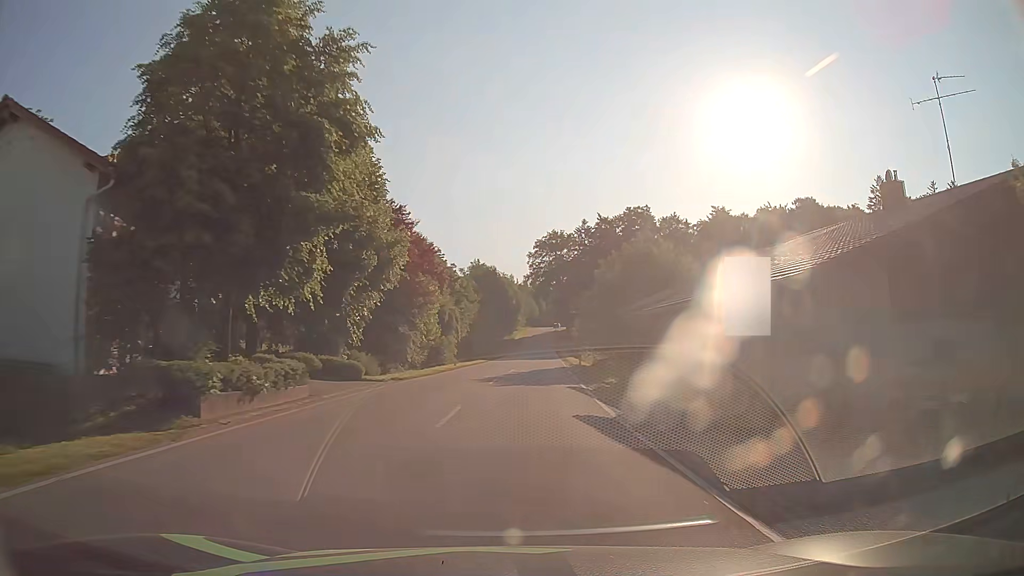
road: tertiary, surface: asphalt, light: Day
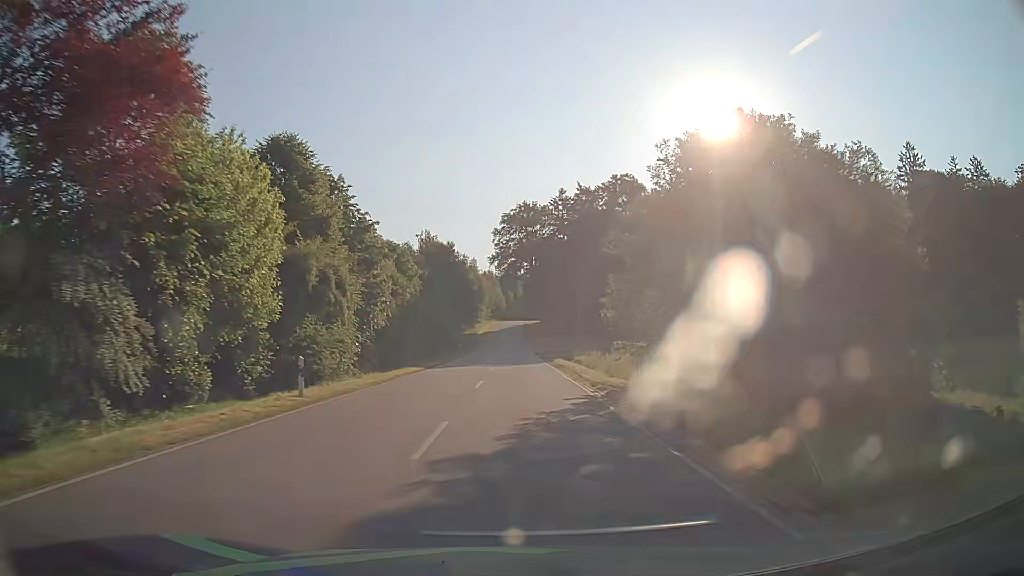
(+0.7, +27.3) m; +3°
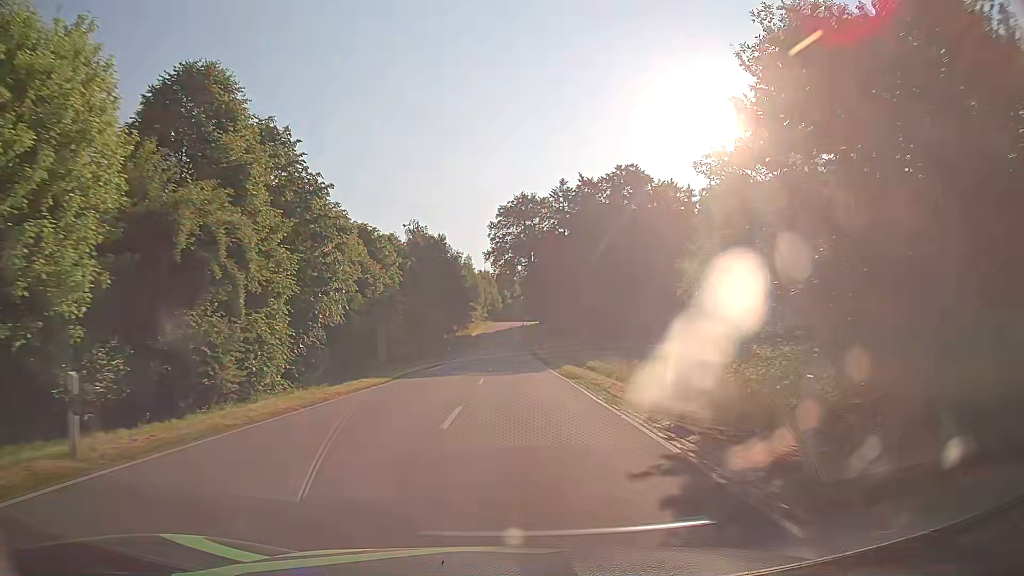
(+0.1, +9.1) m; +1°
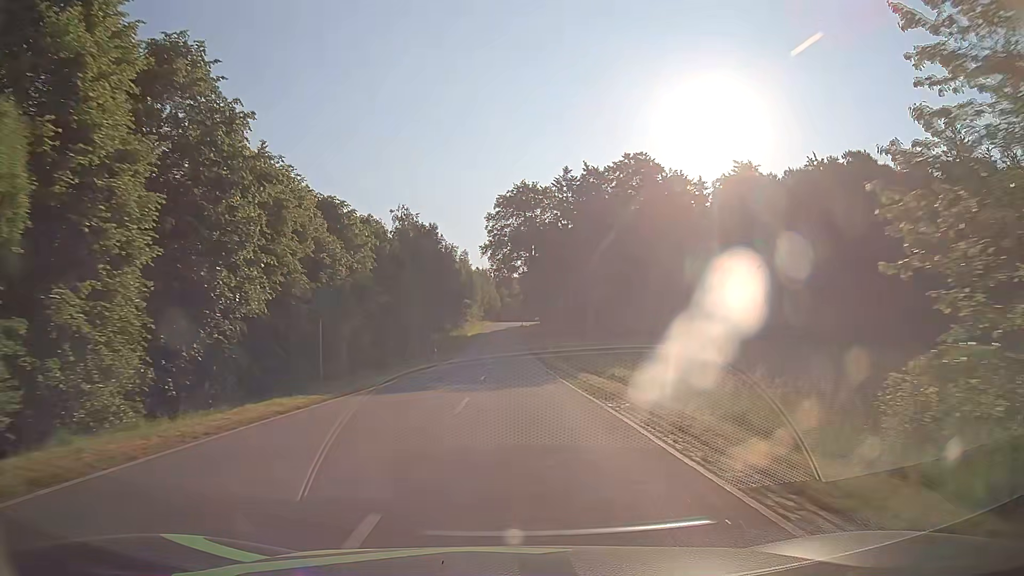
(0.0, +9.1) m; 0°
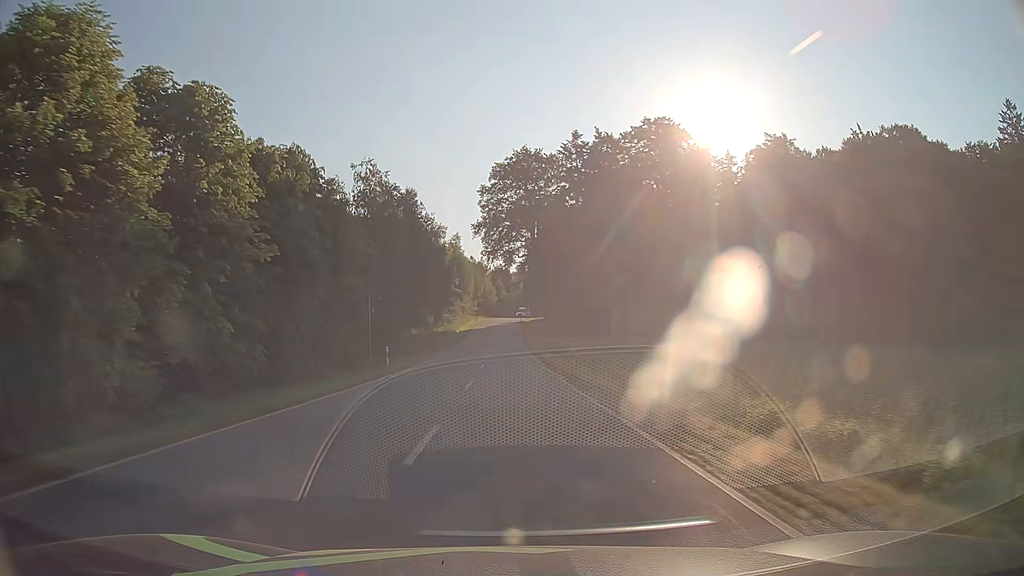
(0.0, +18.3) m; 0°
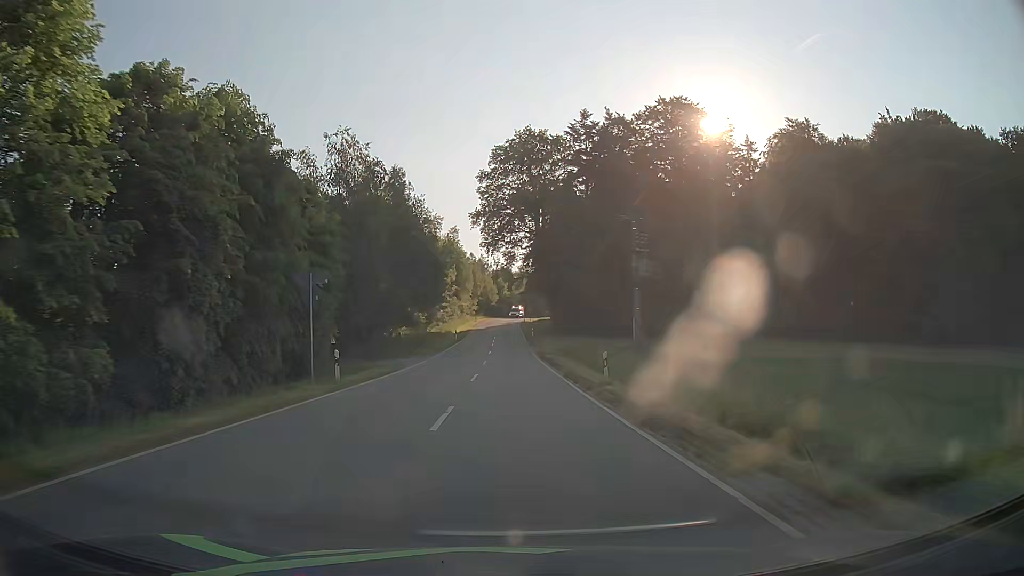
(0.0, +9.2) m; 0°
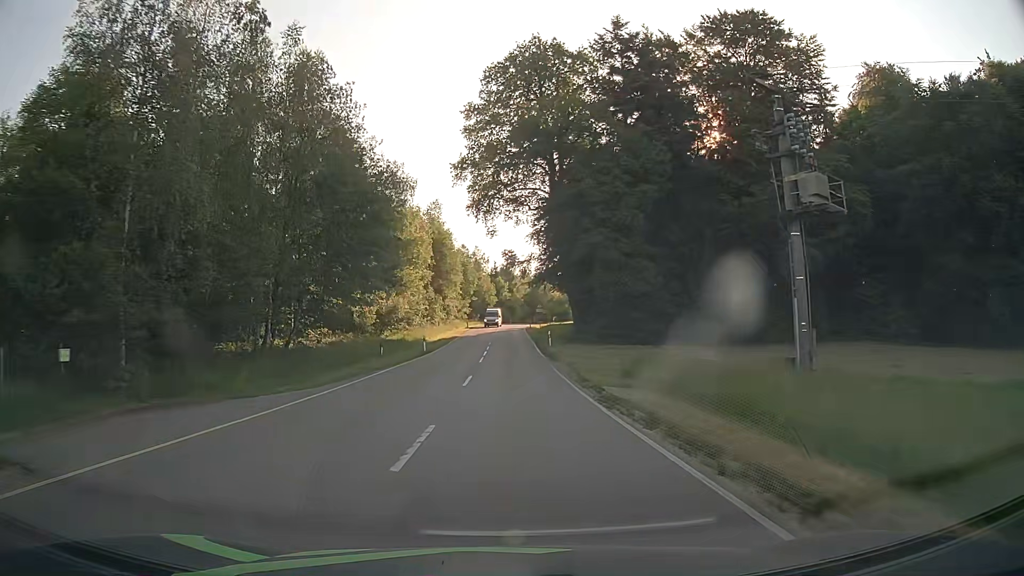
(0.0, +27.4) m; 0°
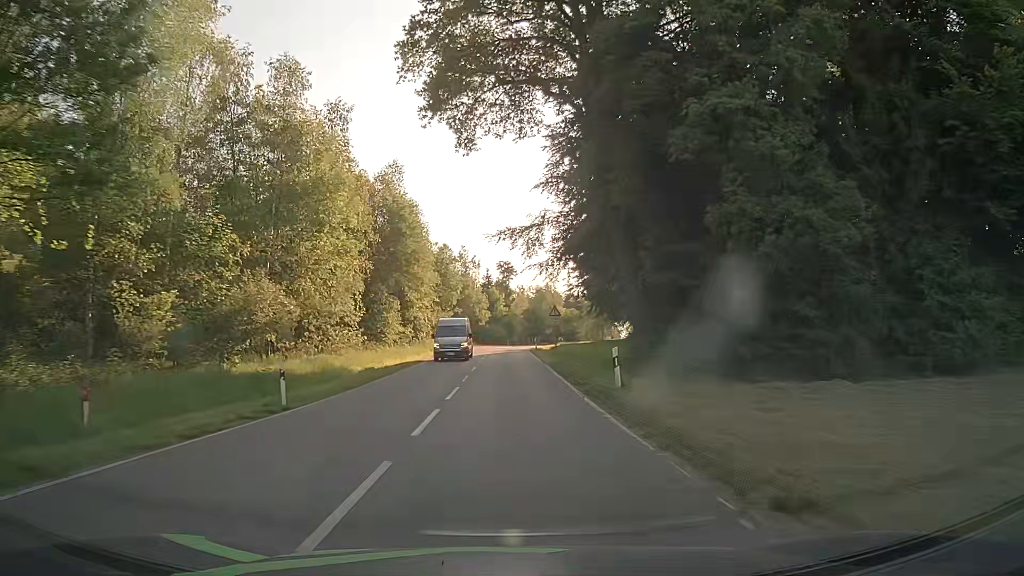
(+0.1, +27.0) m; 0°
(0, +10) (0, +20) (0, +30) (0, +40) (0, +50) (0, +60) (+1, +70) (+2, +80) (+3, +90) (+6, +100) m
